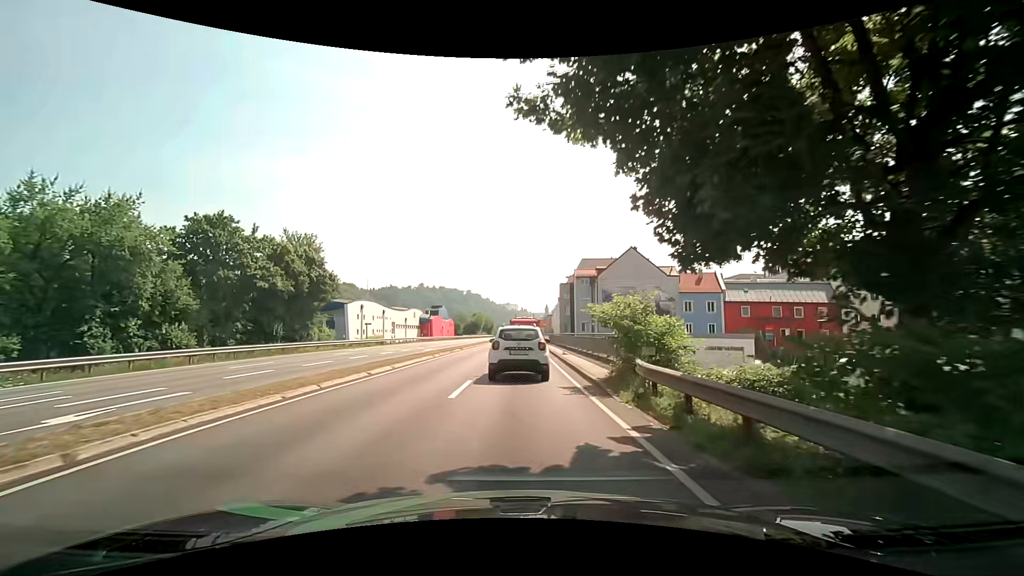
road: primary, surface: asphalt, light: Day
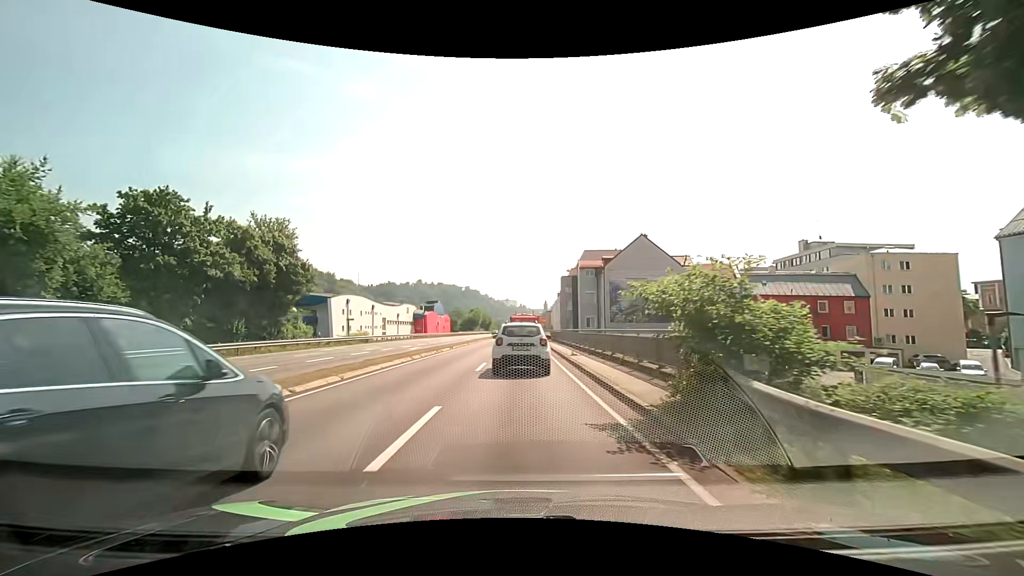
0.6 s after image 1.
(0.0, +5.7) m; 0°
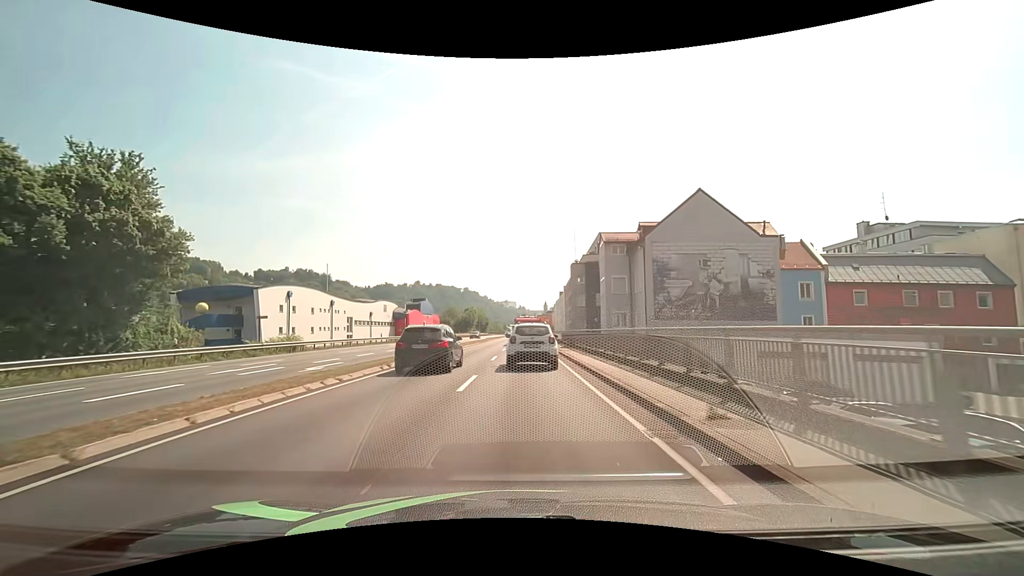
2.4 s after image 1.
(+0.2, +17.9) m; +1°
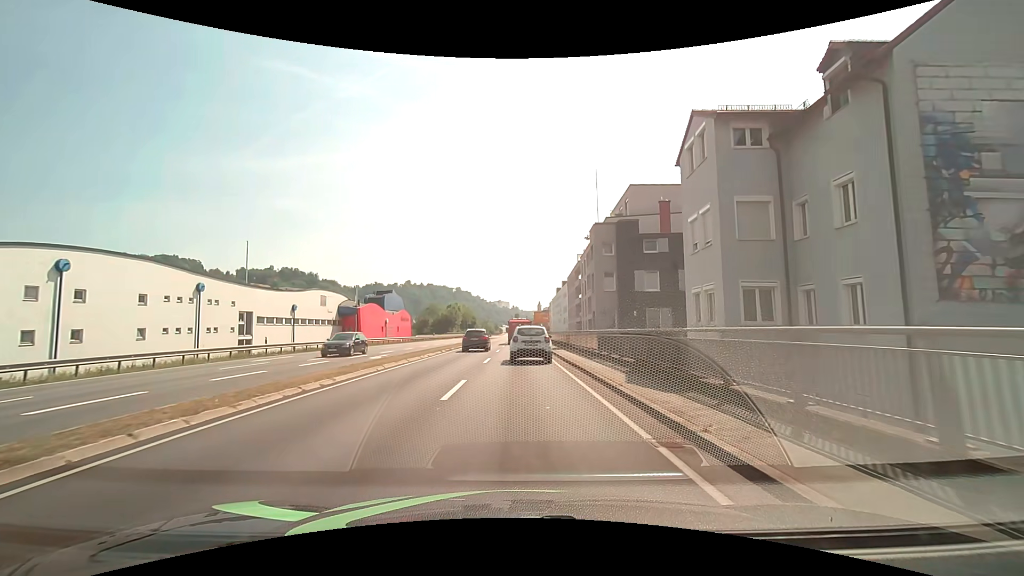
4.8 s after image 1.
(-0.1, +25.4) m; 0°
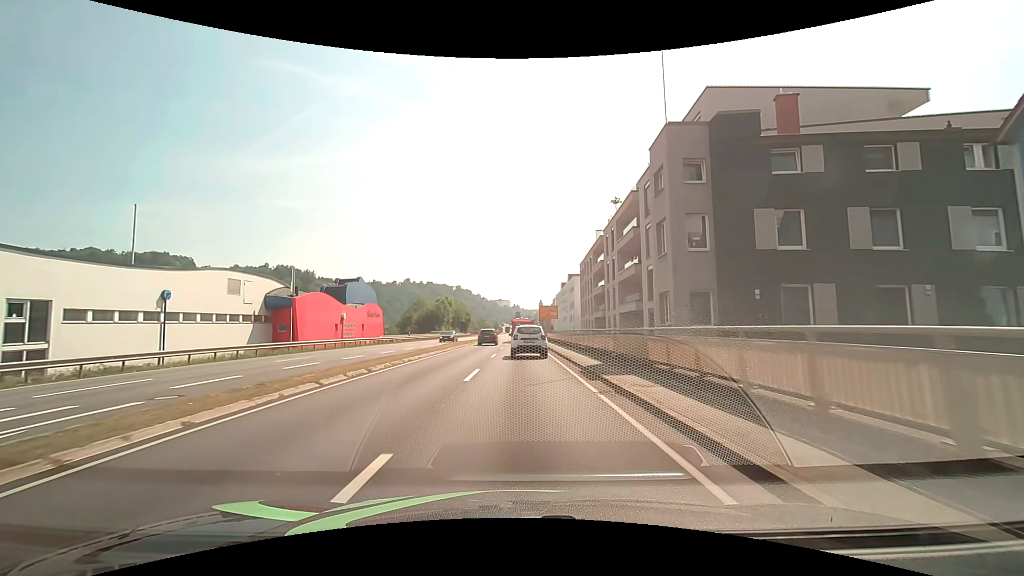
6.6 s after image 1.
(-0.1, +20.6) m; 0°
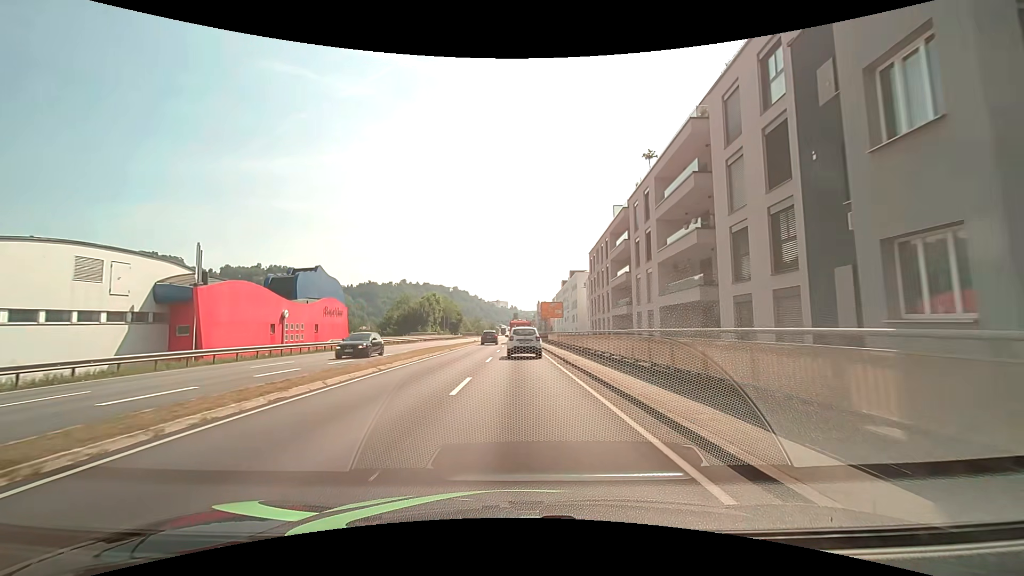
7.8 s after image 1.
(+0.1, +14.7) m; 0°
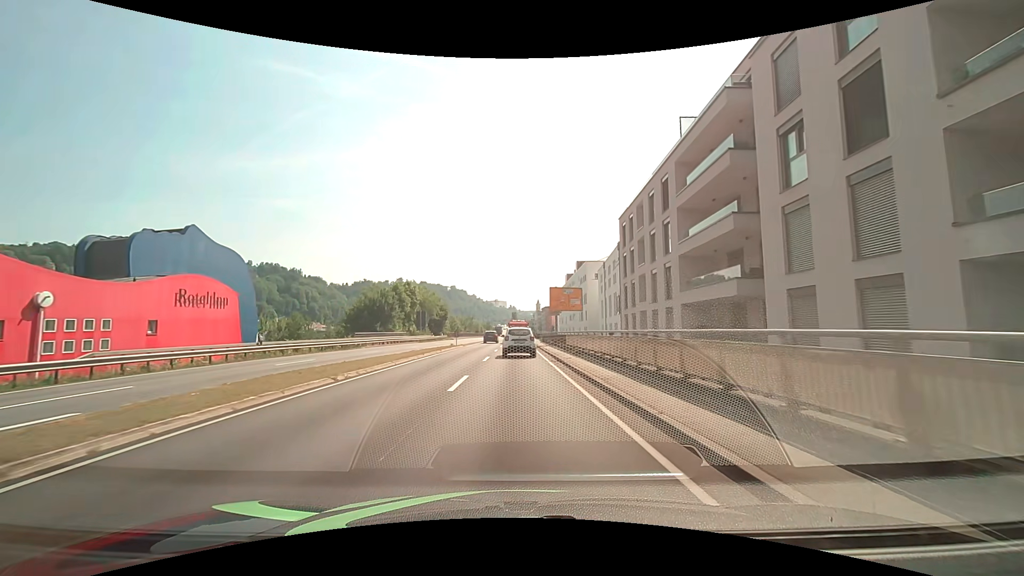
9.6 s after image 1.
(0.0, +23.4) m; 0°
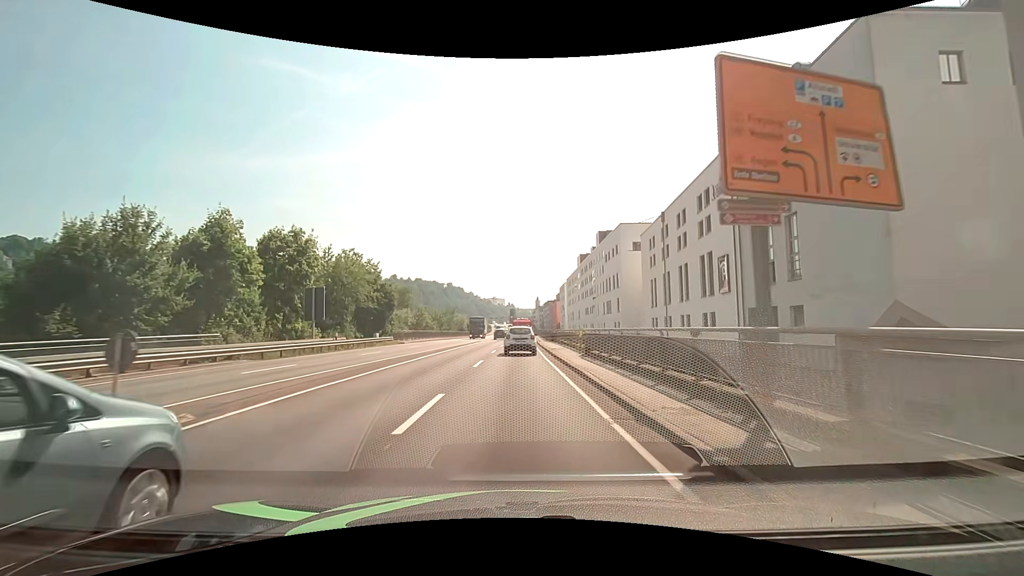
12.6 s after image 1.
(+0.2, +41.1) m; +1°
(0, +10) (0, +20) (0, +30) (0, +40) (0, +50) (0, +60) (0, +70) (0, +80) (0, +90) (0, +100) m
